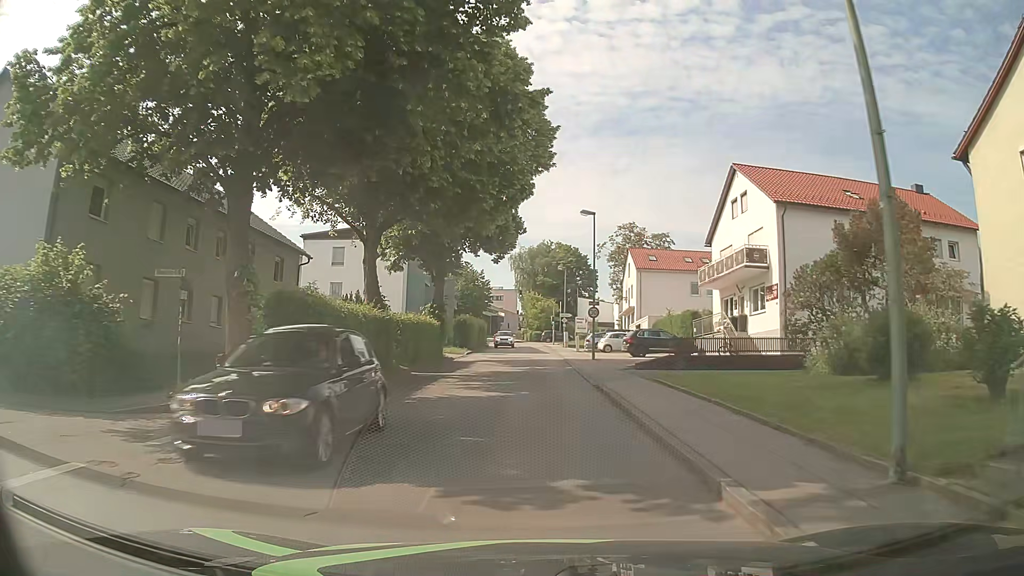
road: unclassified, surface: asphalt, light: Day
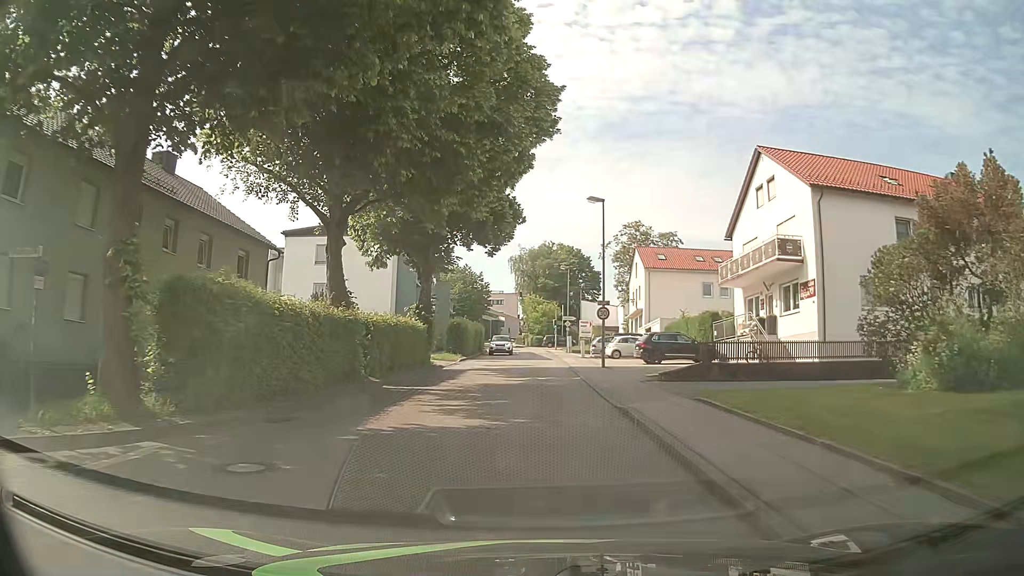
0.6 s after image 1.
(0.0, +4.6) m; 0°
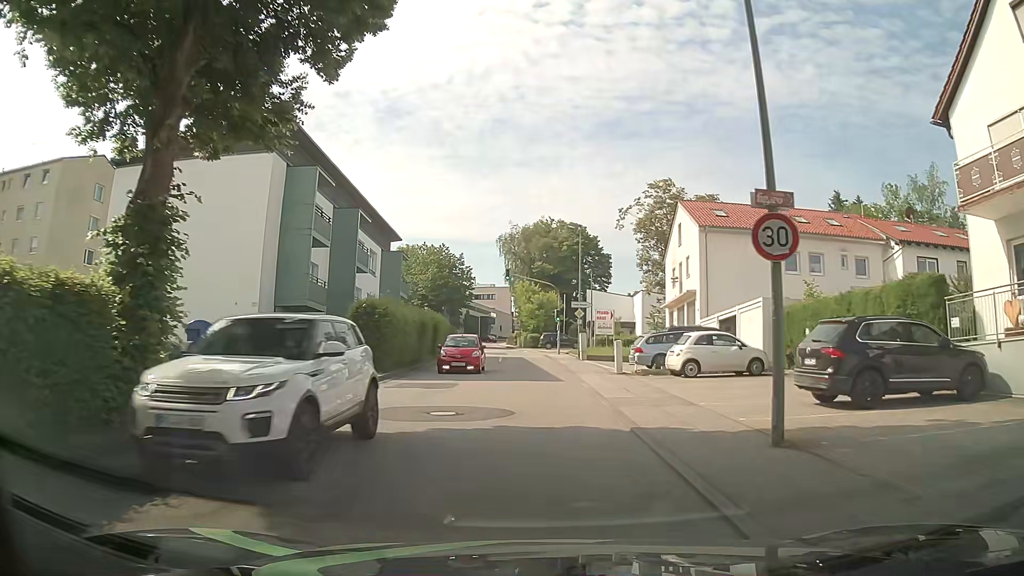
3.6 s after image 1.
(0.0, +22.9) m; +1°
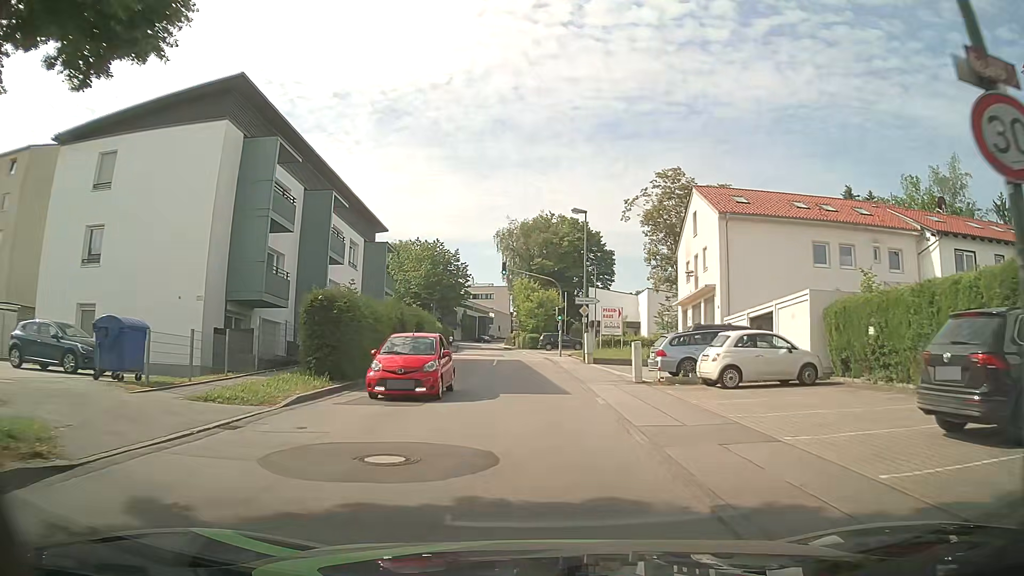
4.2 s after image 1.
(0.0, +4.6) m; 0°
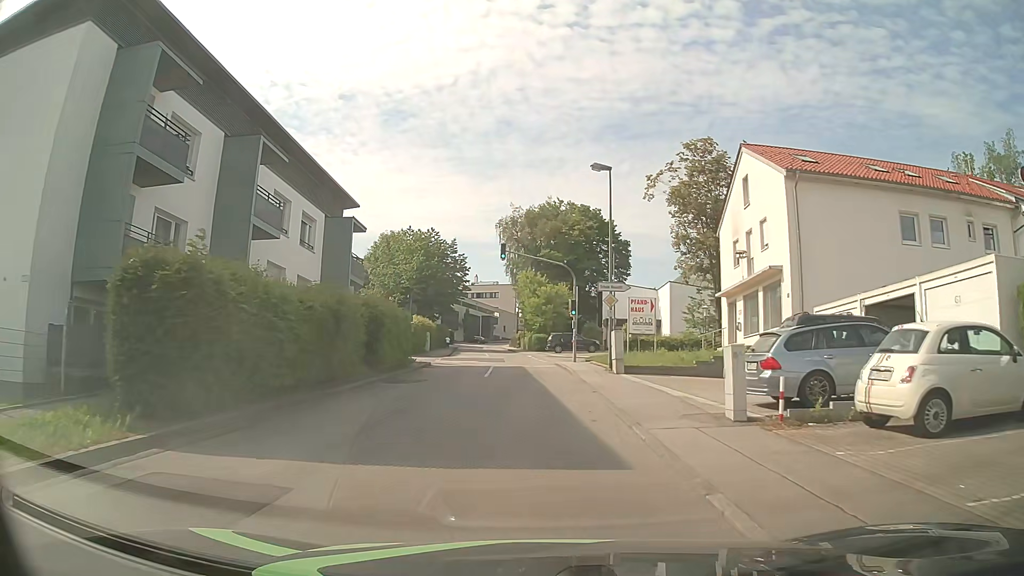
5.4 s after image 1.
(-0.1, +9.3) m; -1°
